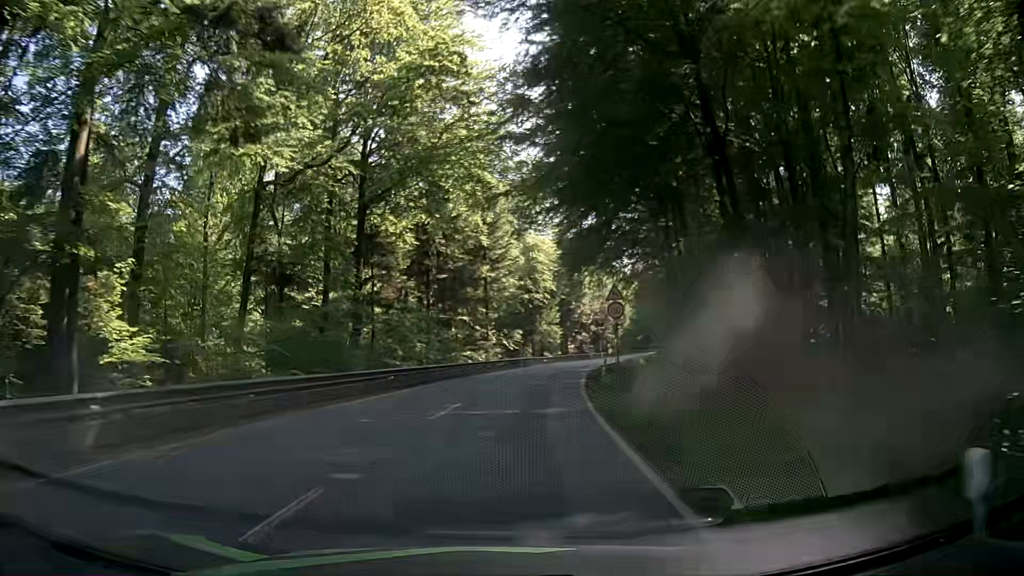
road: secondary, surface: asphalt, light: Day
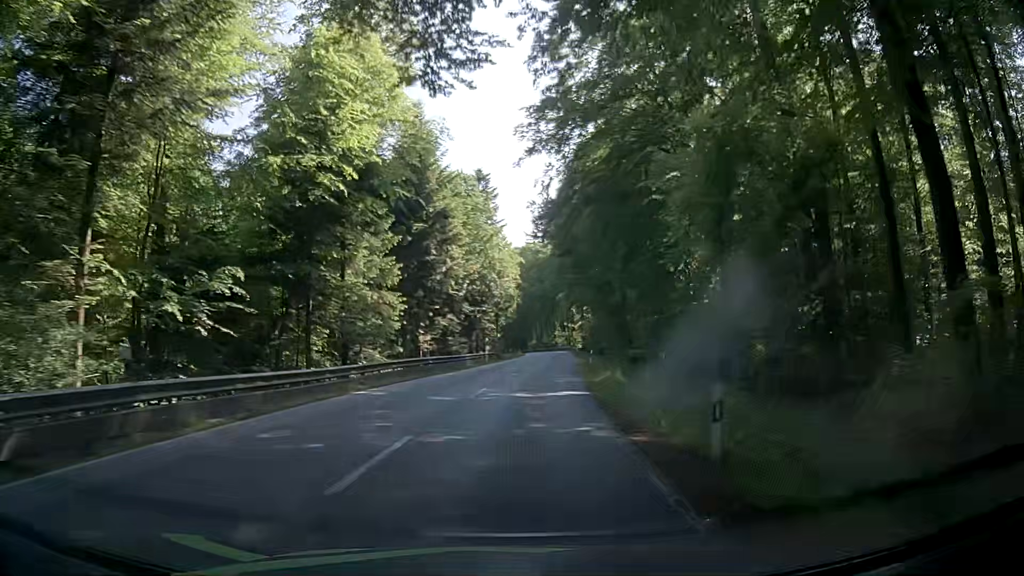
(+5.0, +51.6) m; +12°
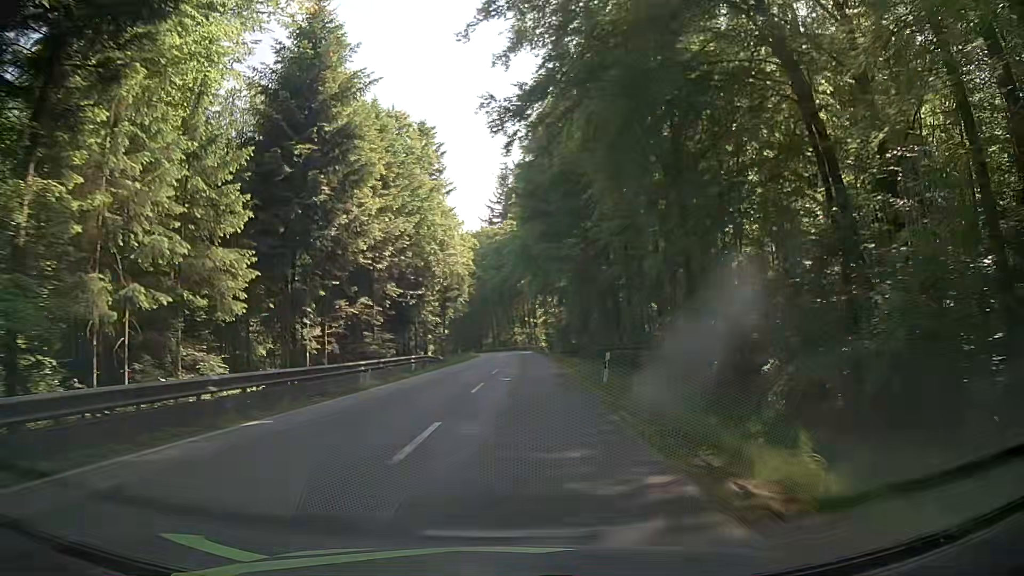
(+0.5, +20.5) m; +3°
